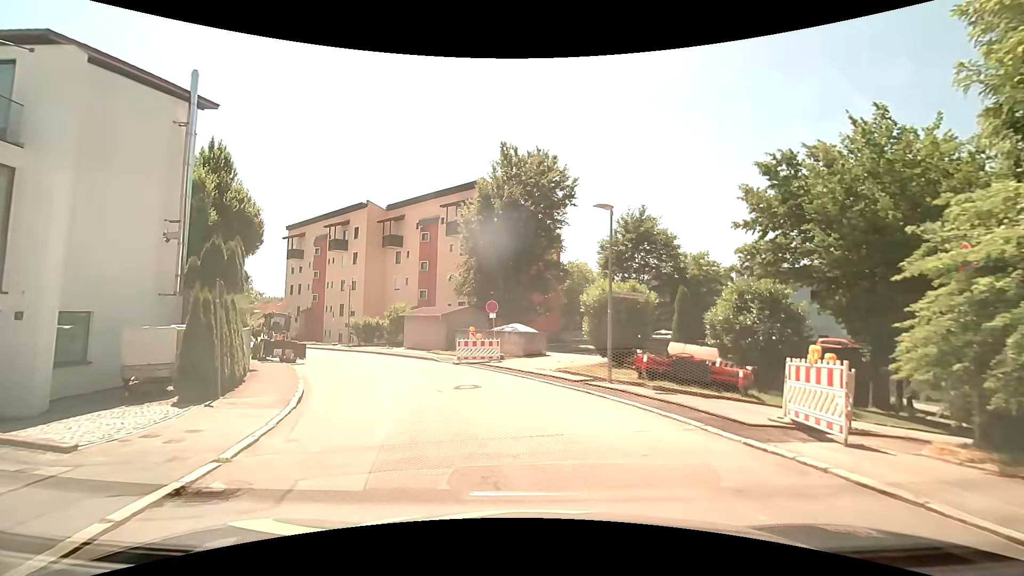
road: residential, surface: asphalt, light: Day
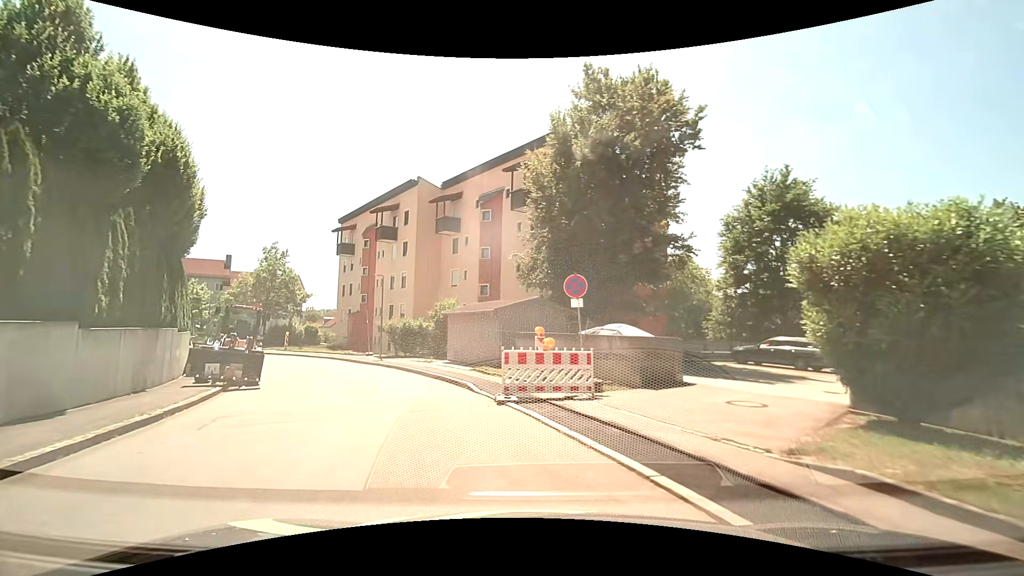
(-0.5, +12.2) m; -8°
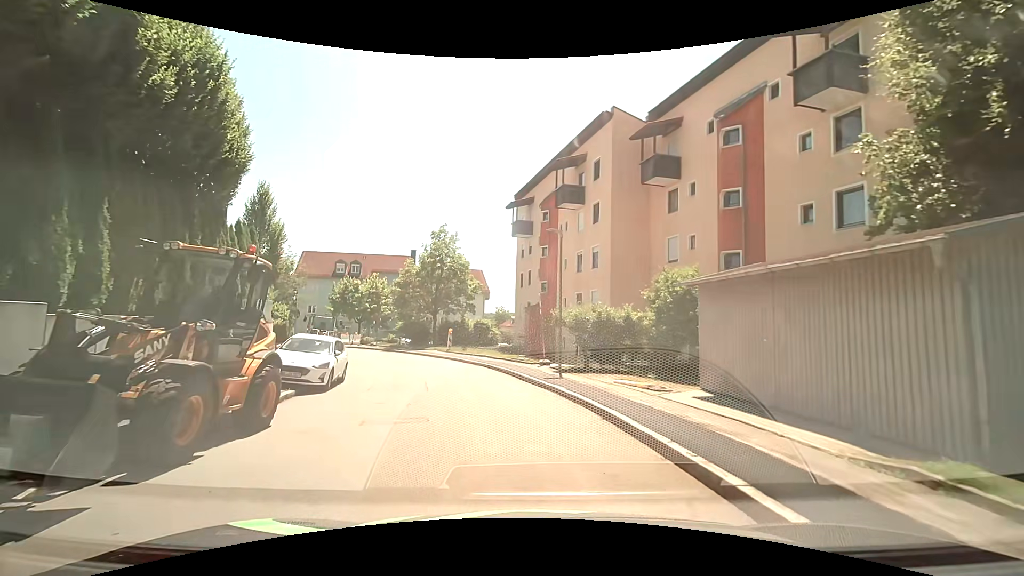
(-2.9, +13.4) m; -22°
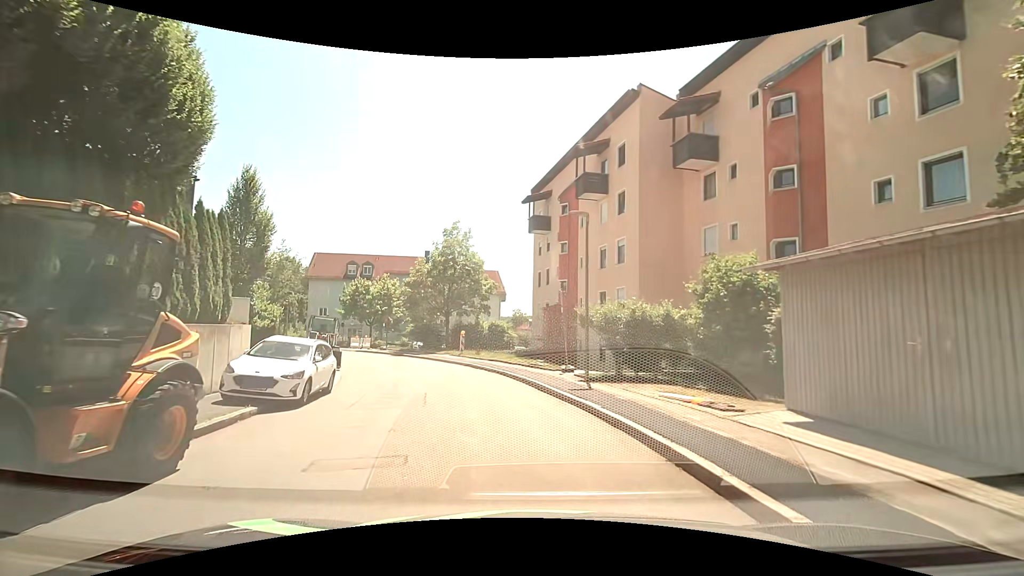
(-0.1, +2.8) m; -2°
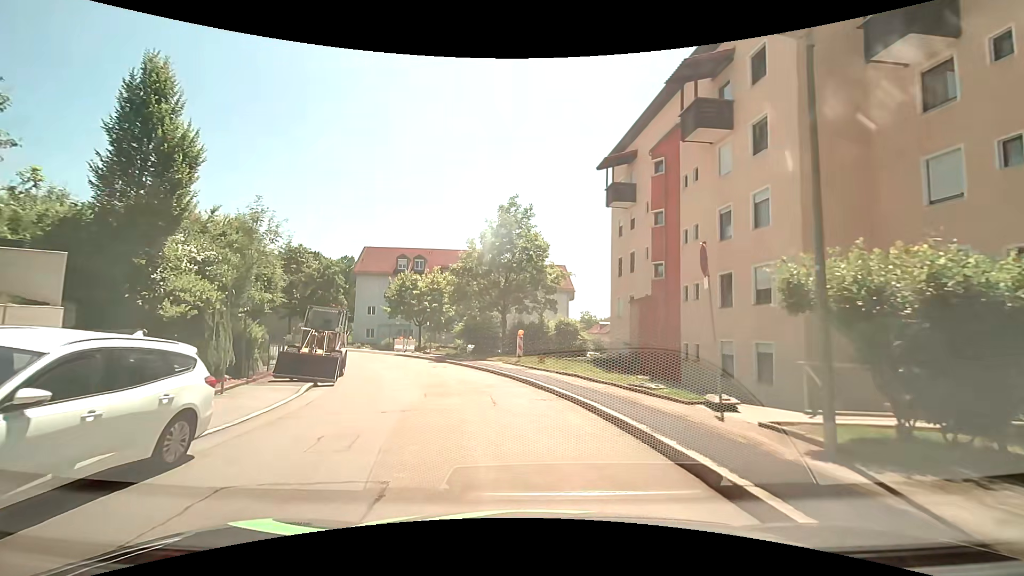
(-0.6, +9.0) m; -8°
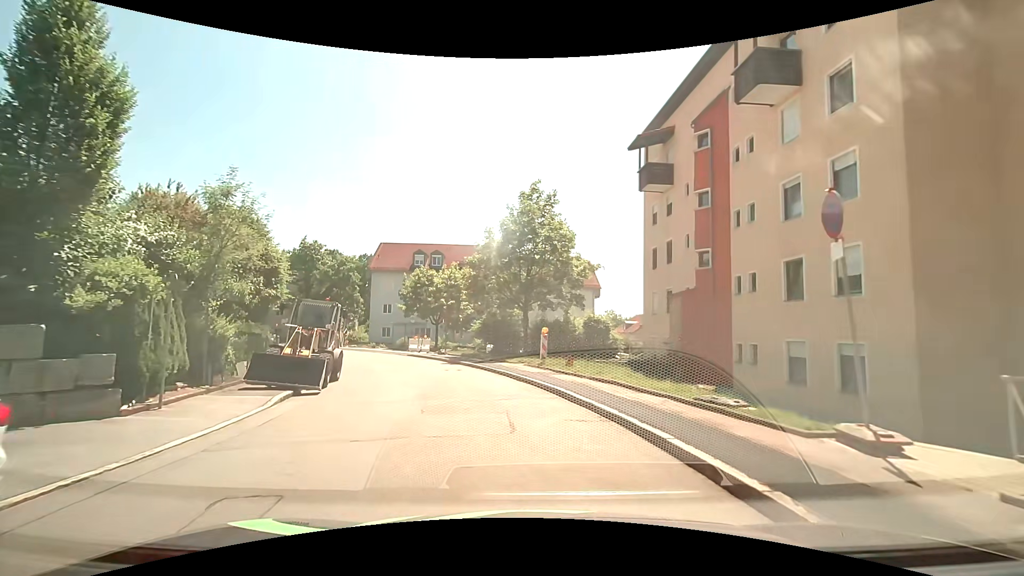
(-0.1, +3.2) m; -2°
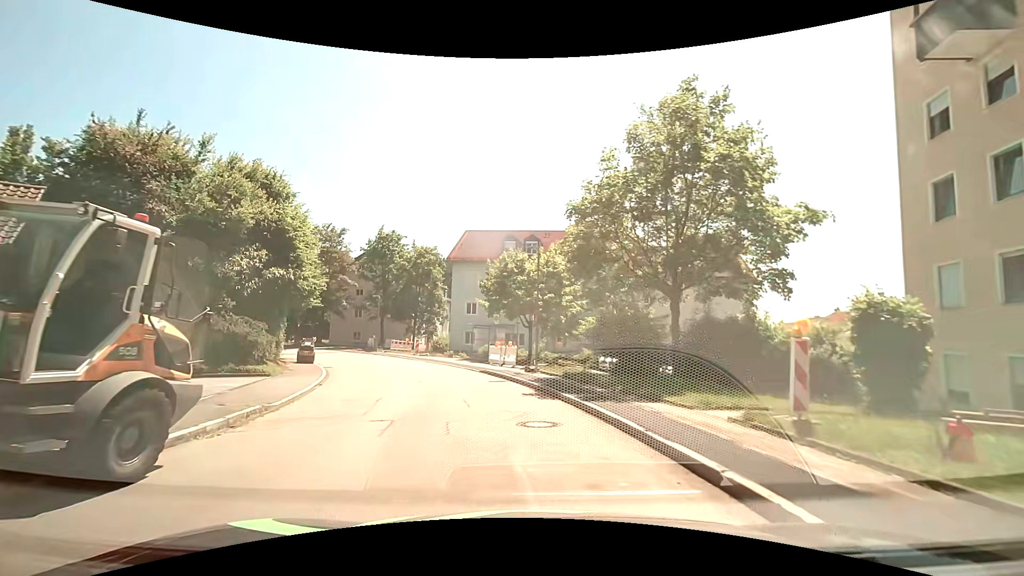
(-1.5, +13.2) m; -12°
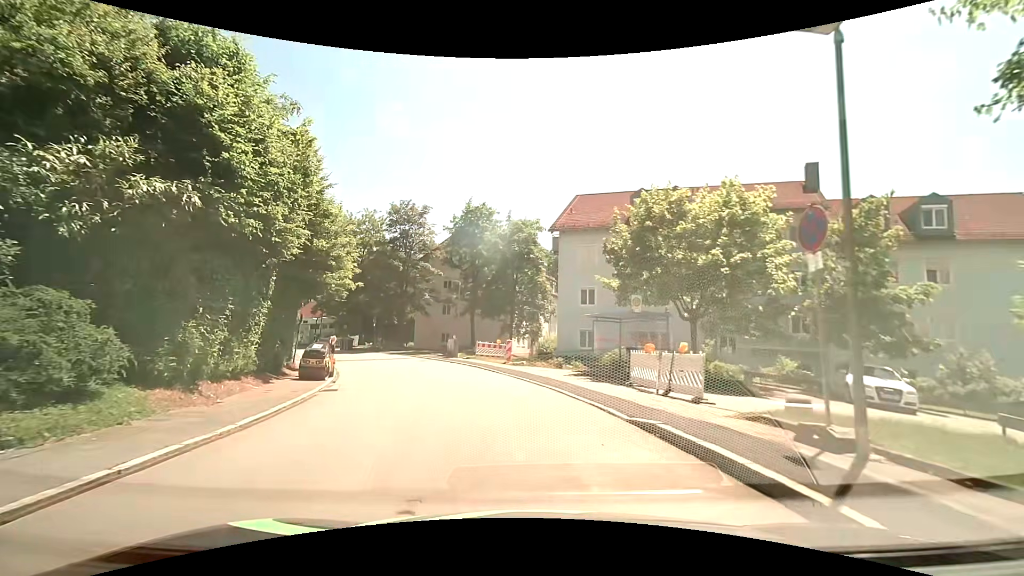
(-1.6, +14.0) m; -13°
